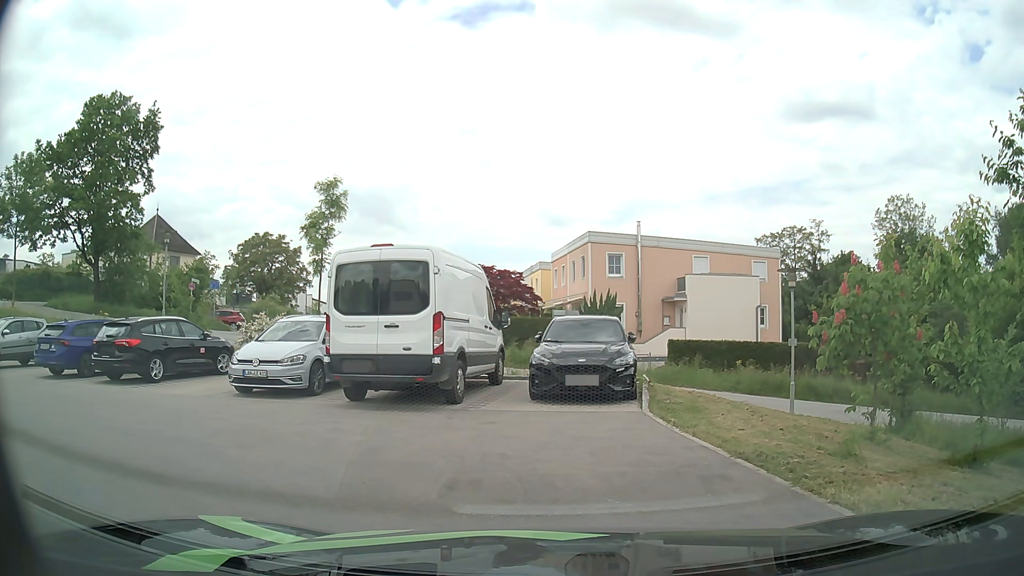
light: Day
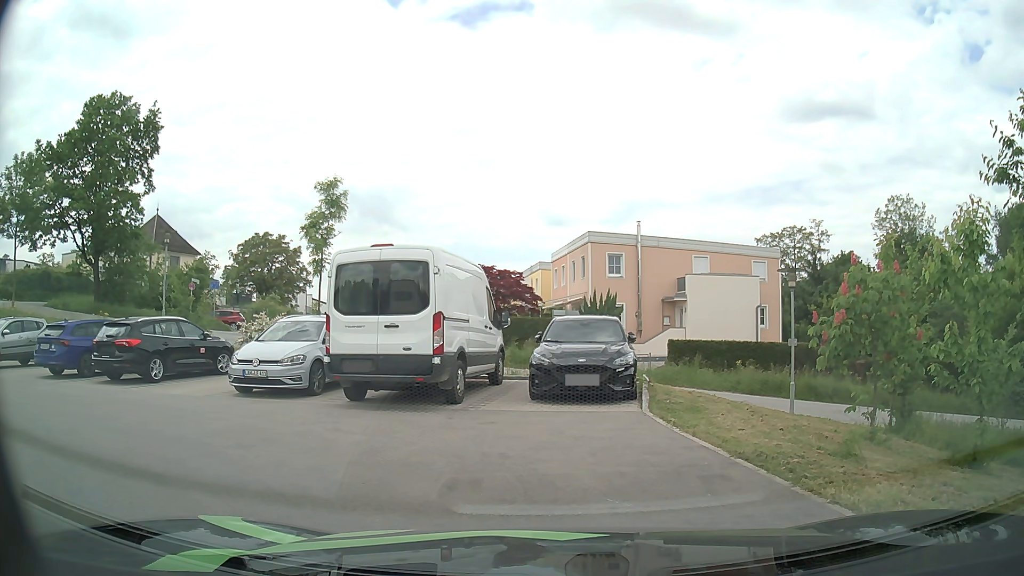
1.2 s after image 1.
(0.0, 0.0) m; 0°
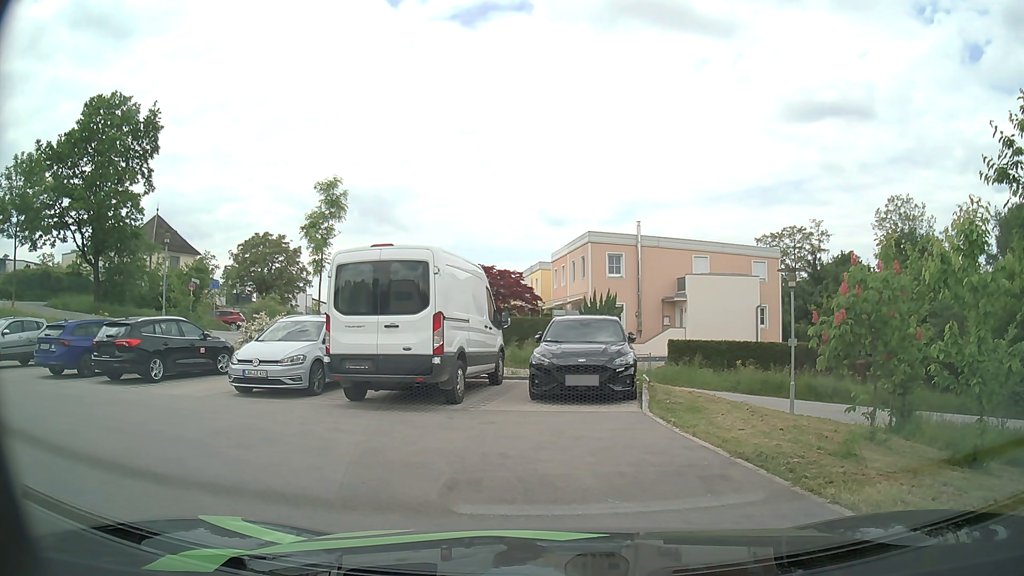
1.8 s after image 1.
(0.0, 0.0) m; 0°
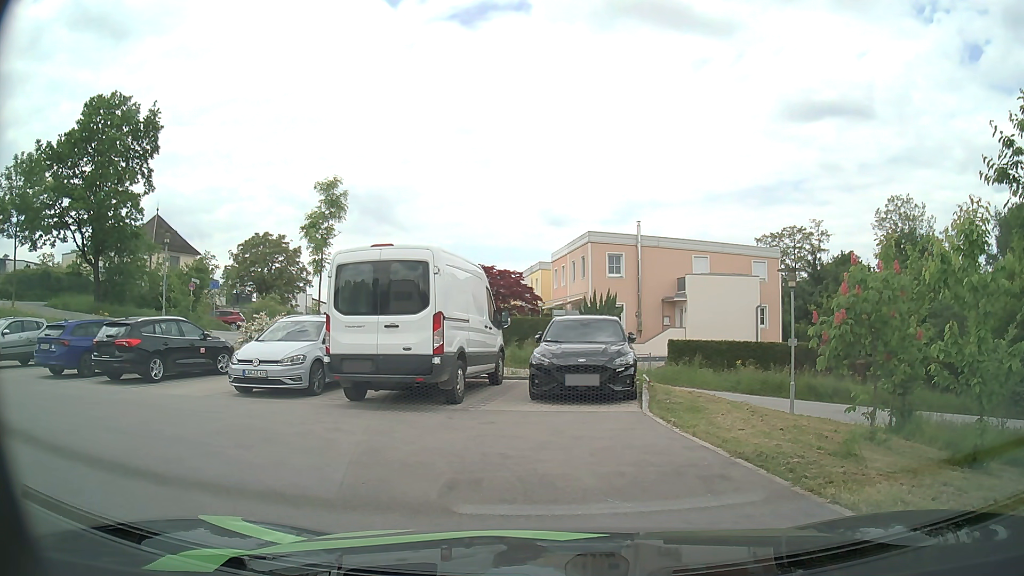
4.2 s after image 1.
(0.0, 0.0) m; 0°
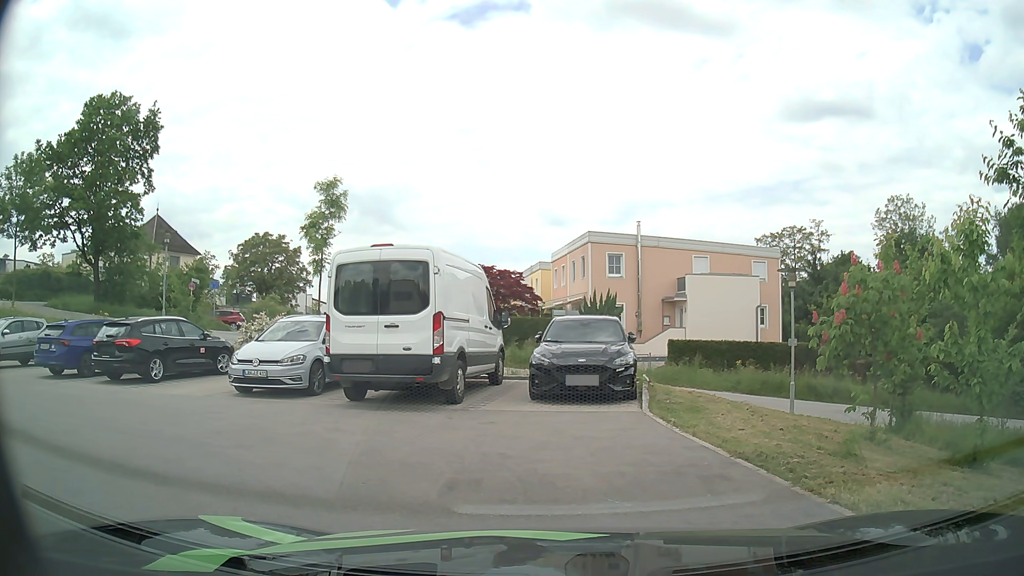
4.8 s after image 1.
(0.0, 0.0) m; 0°
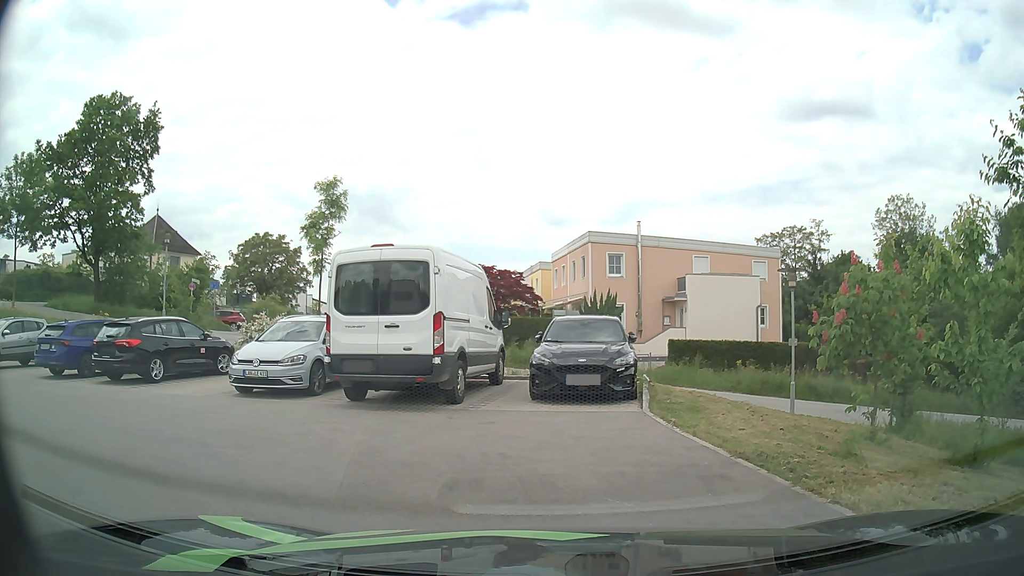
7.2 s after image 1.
(0.0, 0.0) m; 0°
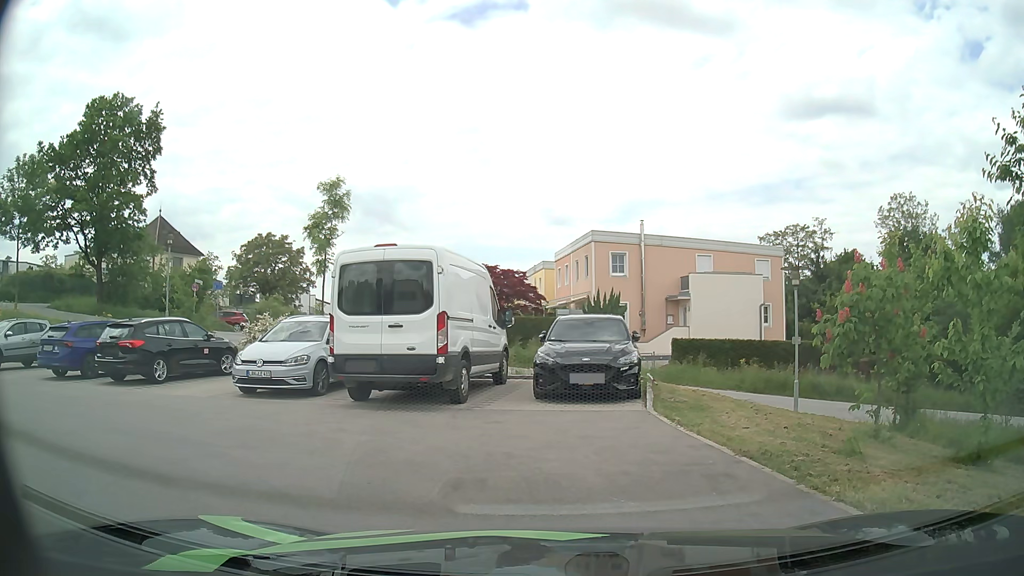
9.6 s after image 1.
(0.0, 0.0) m; 0°
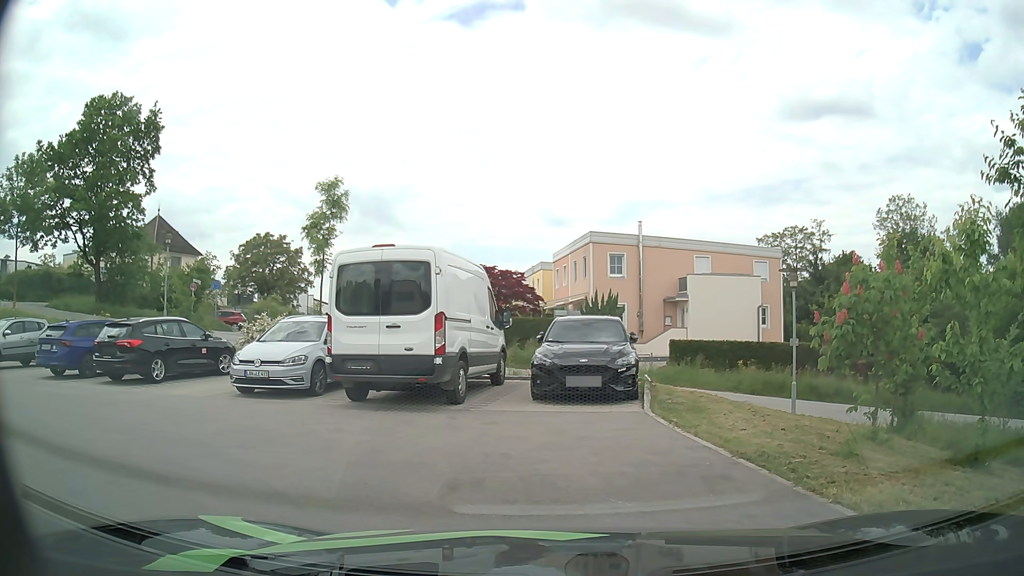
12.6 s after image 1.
(0.0, 0.0) m; 0°
